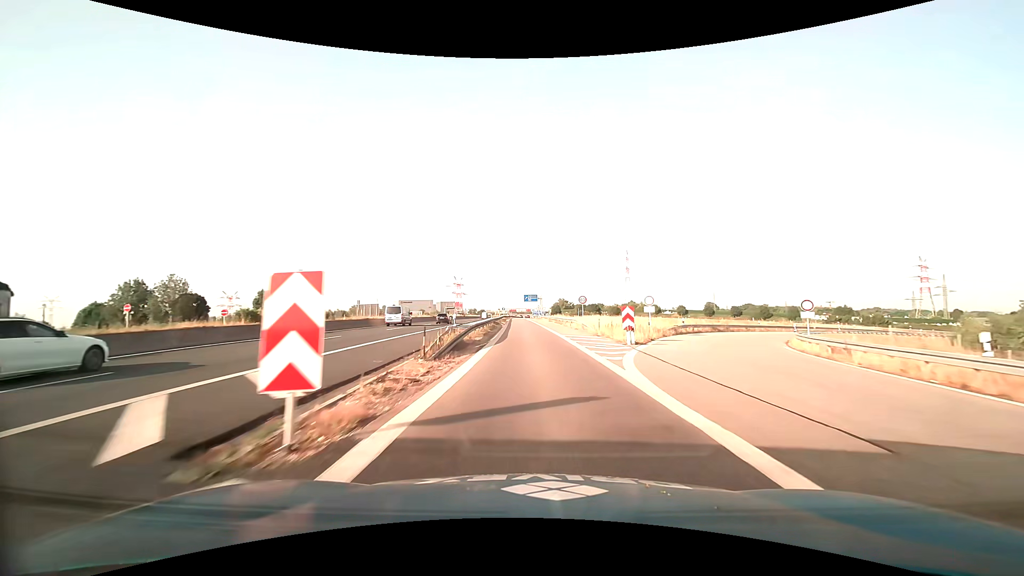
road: motorway_link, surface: asphalt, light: Day
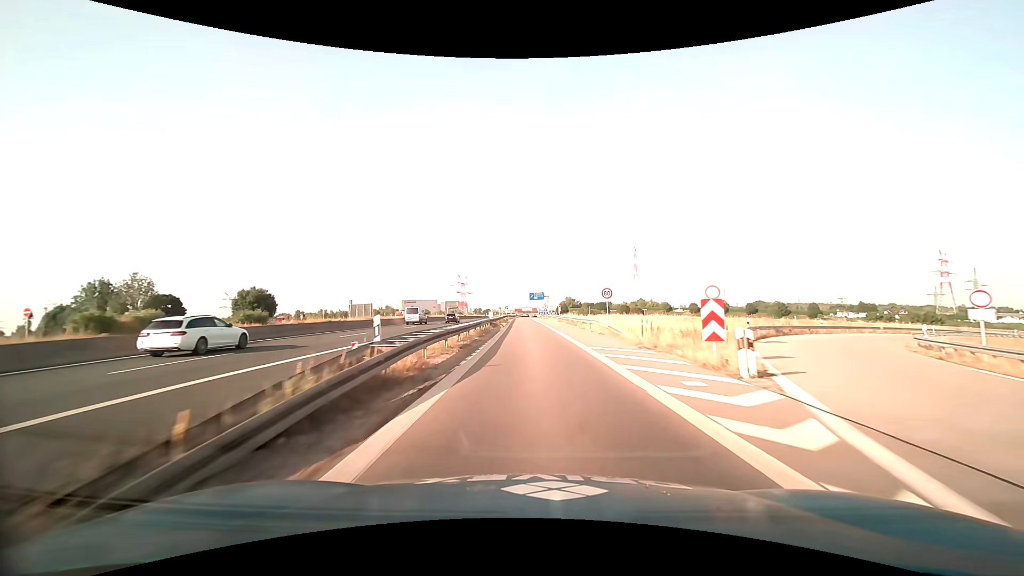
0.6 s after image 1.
(-0.1, +11.7) m; -1°
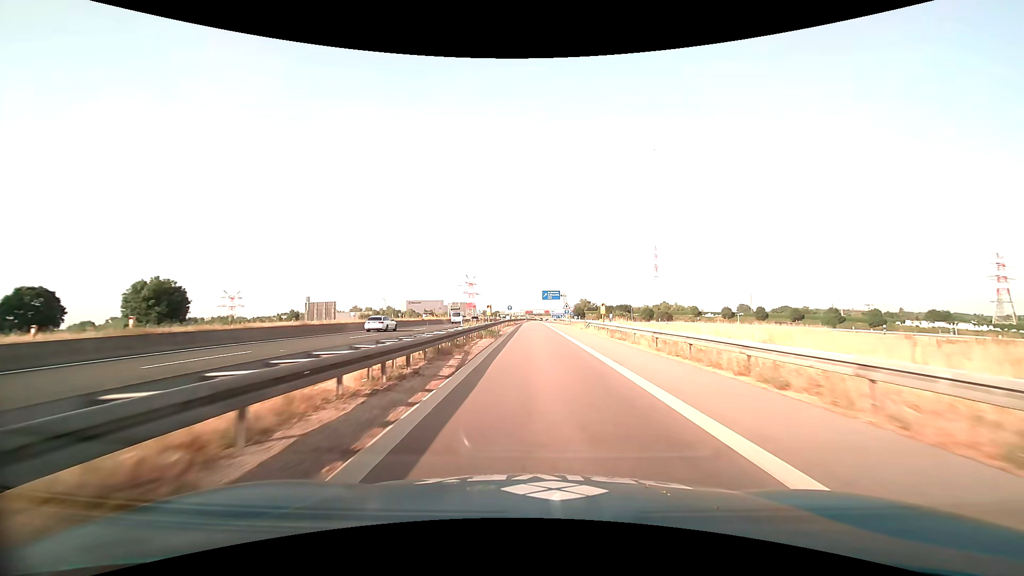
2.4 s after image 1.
(-0.7, +34.5) m; -2°
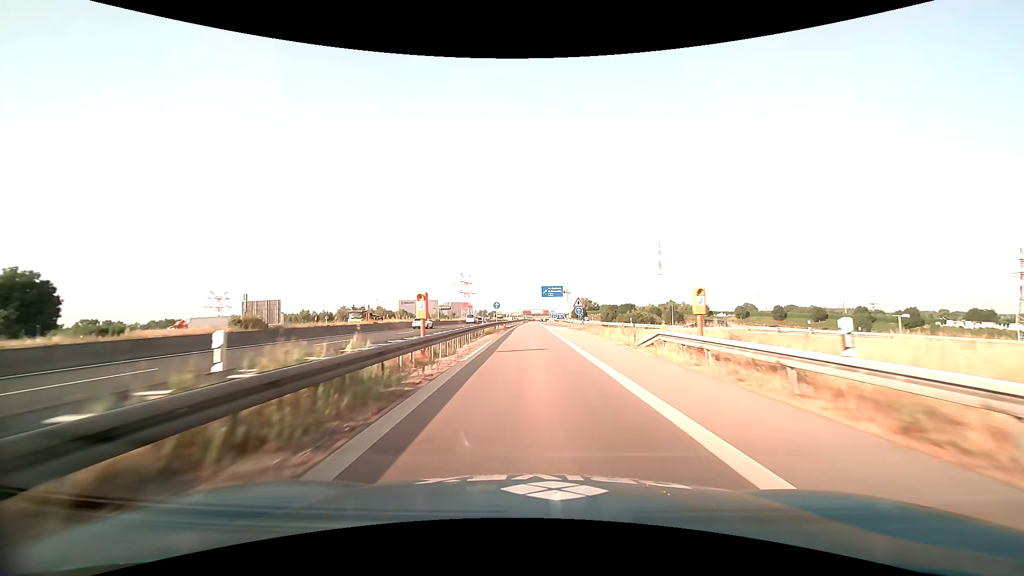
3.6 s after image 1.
(+0.1, +22.6) m; 0°
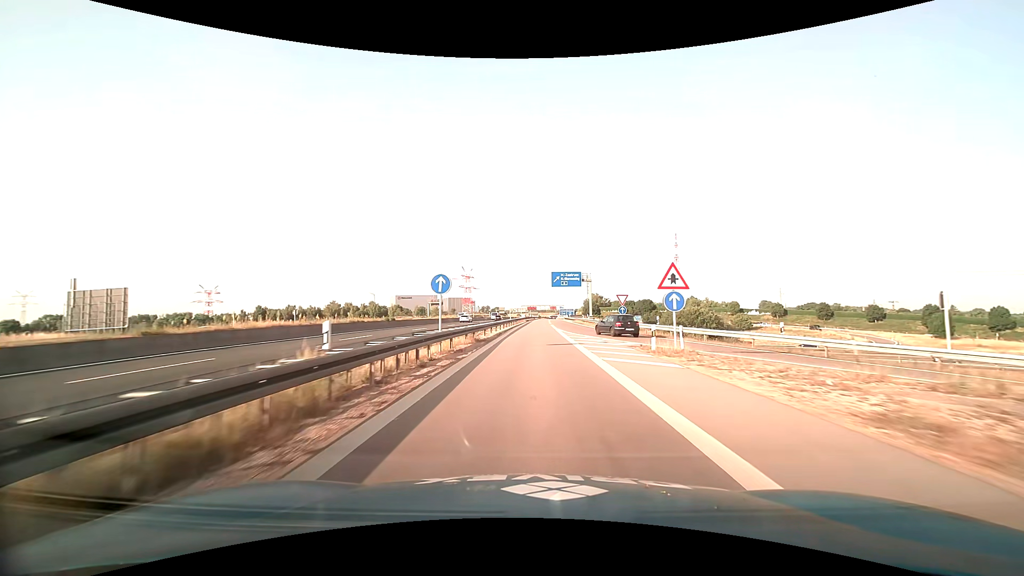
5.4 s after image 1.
(-0.2, +33.3) m; -1°
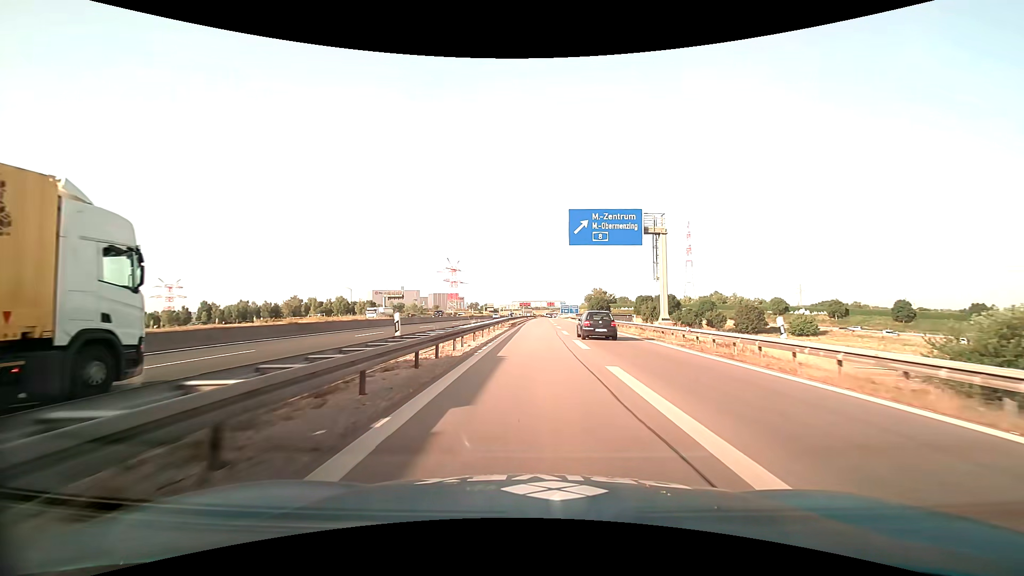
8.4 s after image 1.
(+0.2, +51.3) m; +1°
(0, +10) (0, +20) (0, +30) (+1, +40) (+1, +50) (+1, +60) (+2, +70) (+2, +80) (+3, +90) (+4, +100) m
